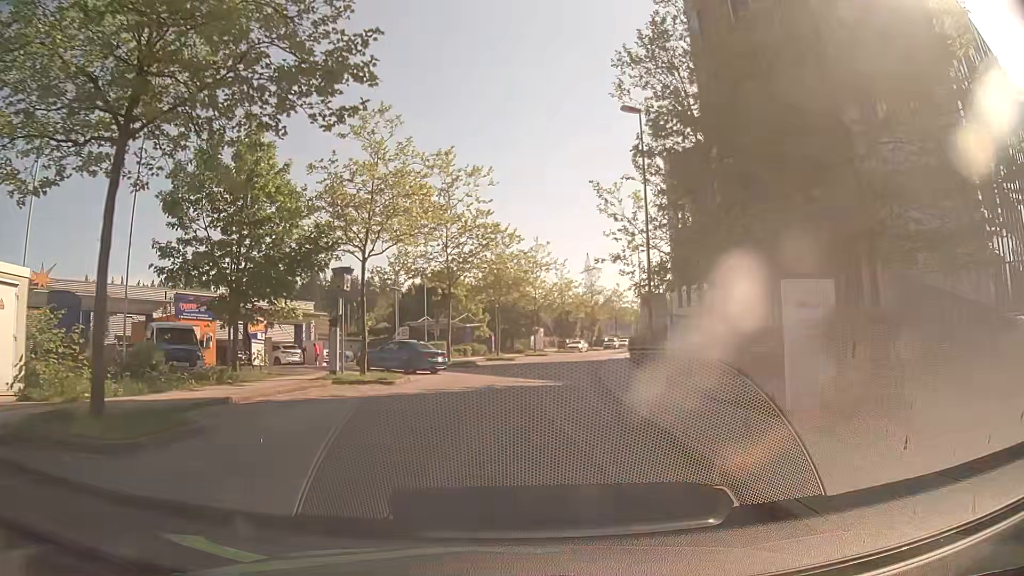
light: Day
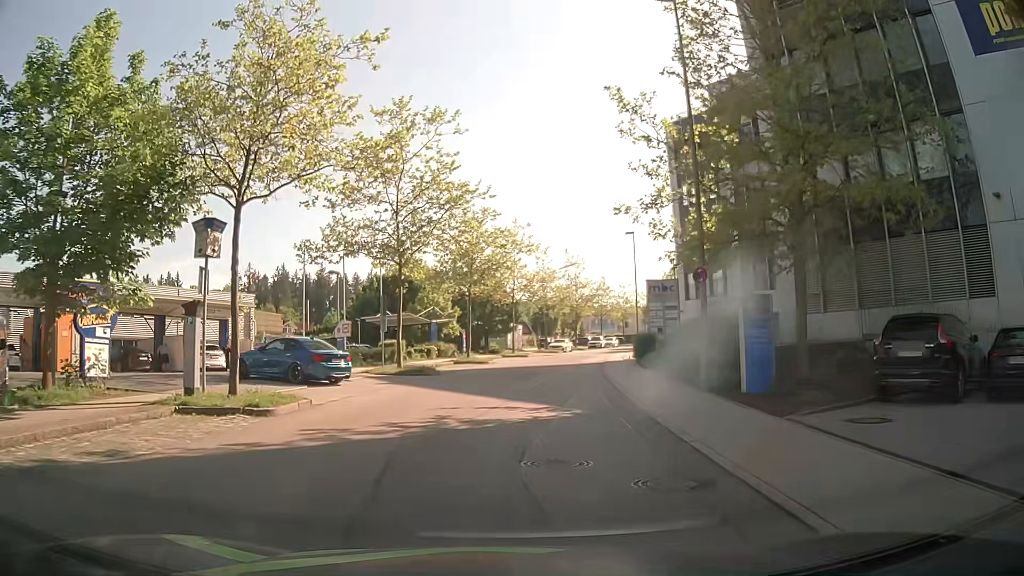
(+0.2, +9.3) m; +3°
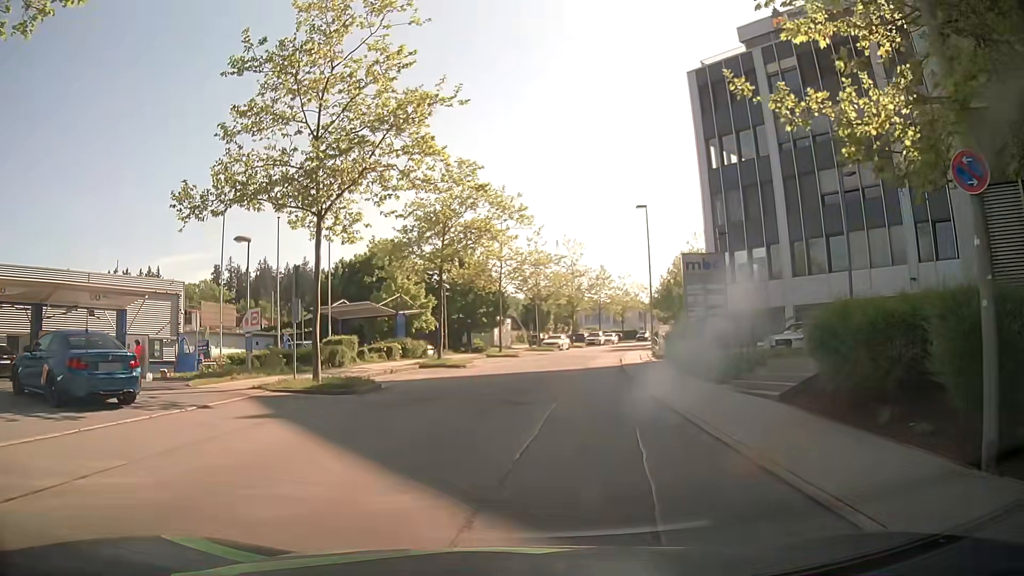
(+0.1, +9.8) m; +2°
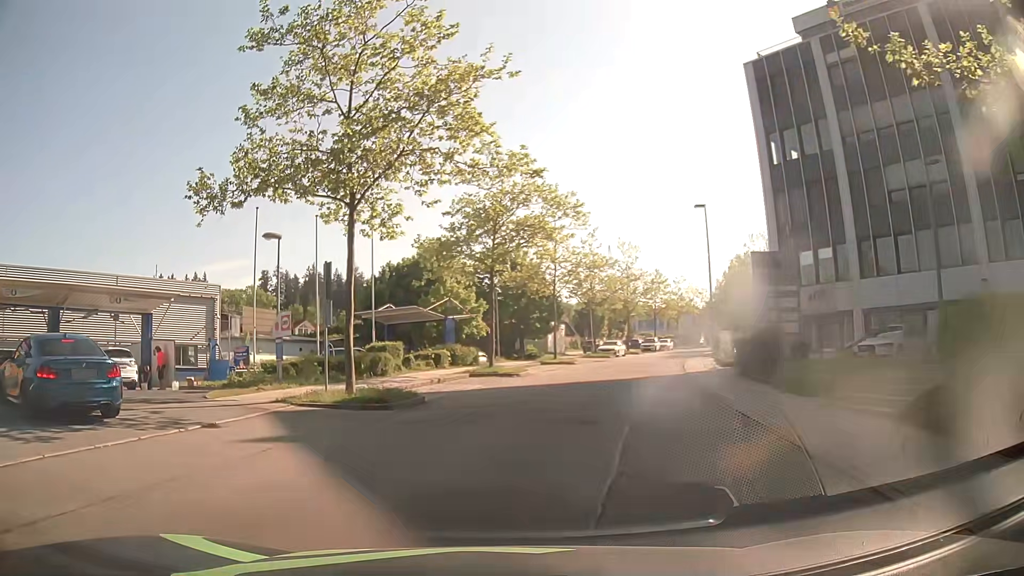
(-0.1, +2.1) m; -7°
